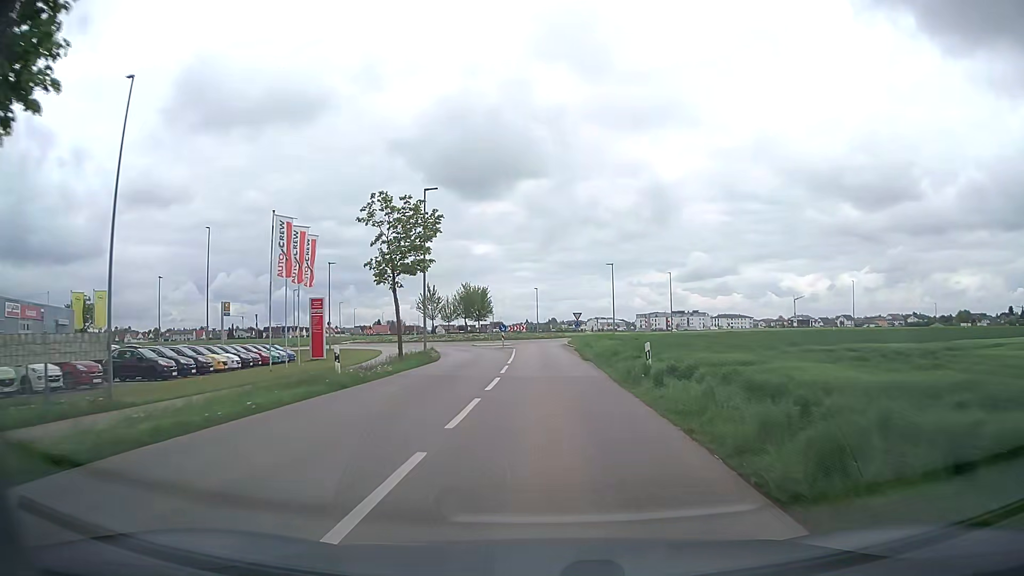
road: tertiary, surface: asphalt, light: Day
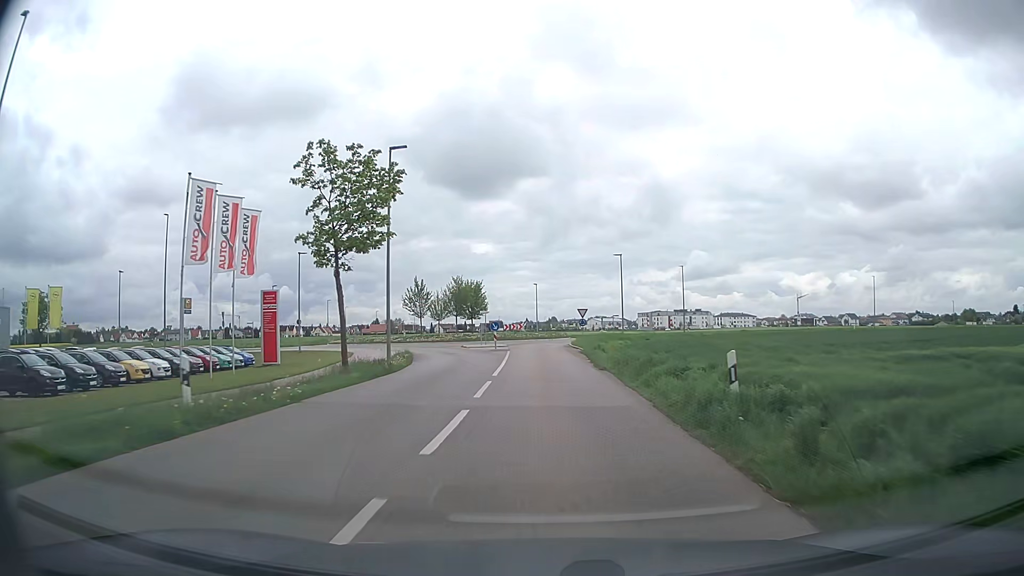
(0.0, +8.0) m; 0°
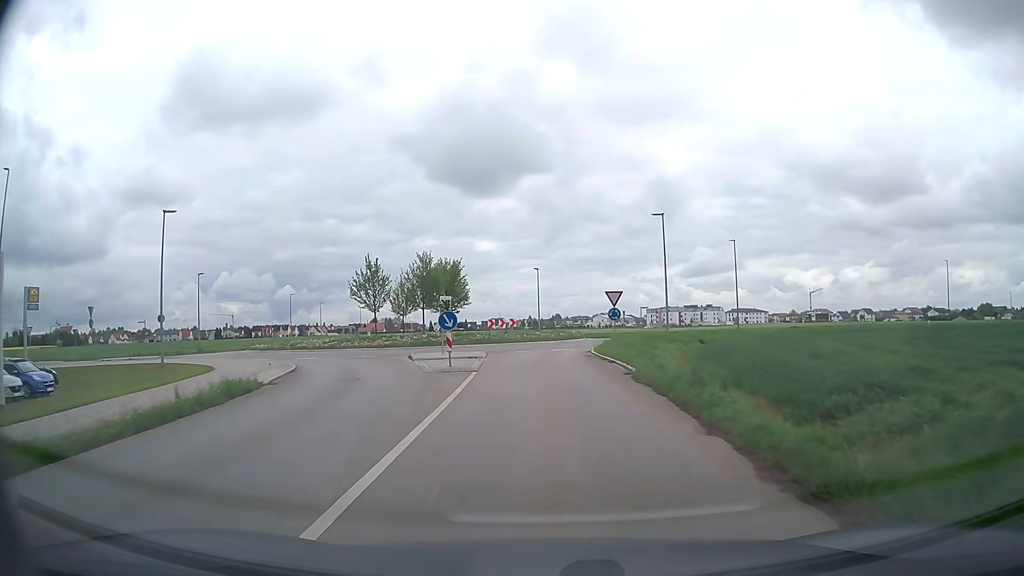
(-0.1, +21.6) m; -1°
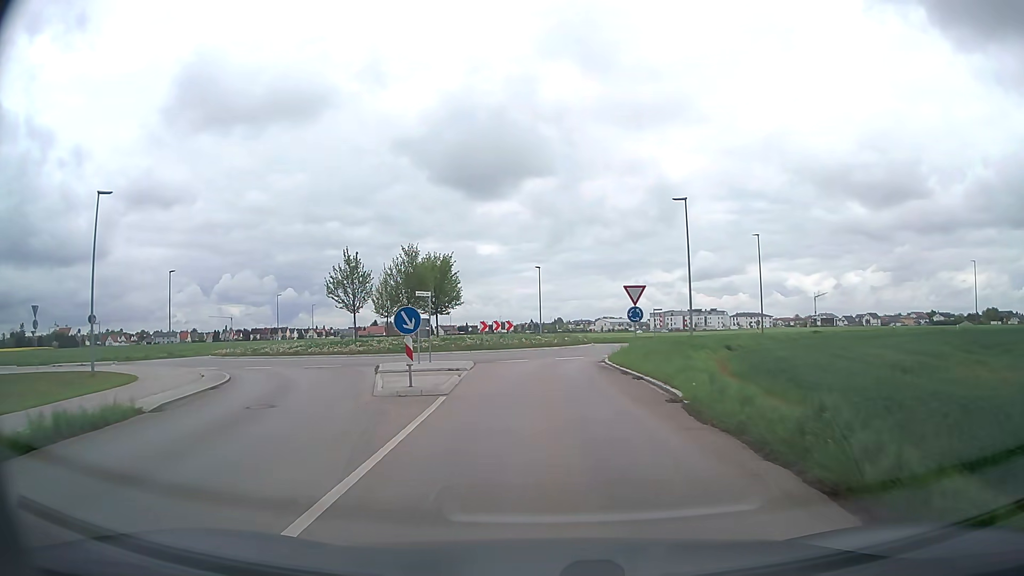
(0.0, +6.4) m; 0°
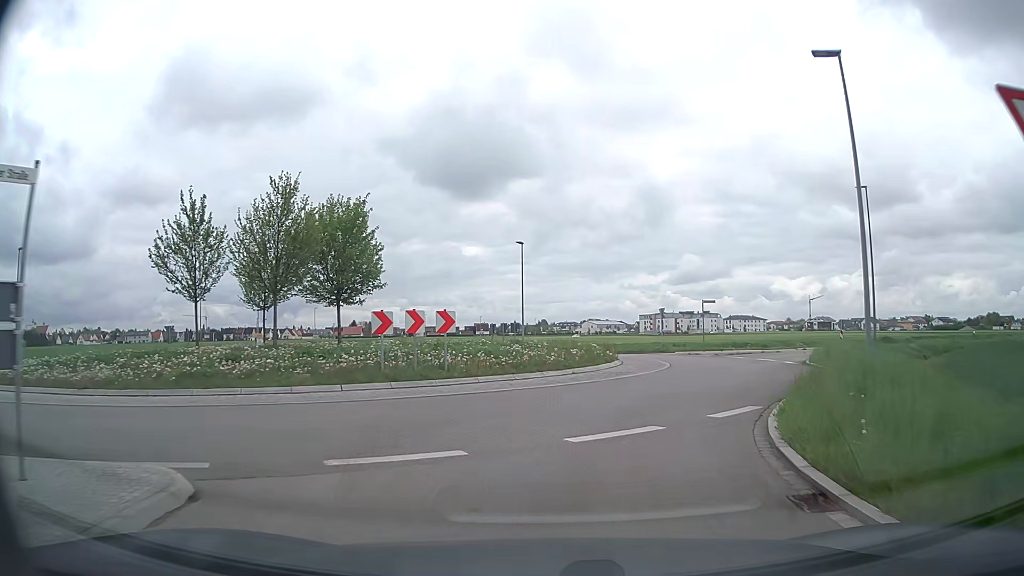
(-0.1, +21.1) m; +1°
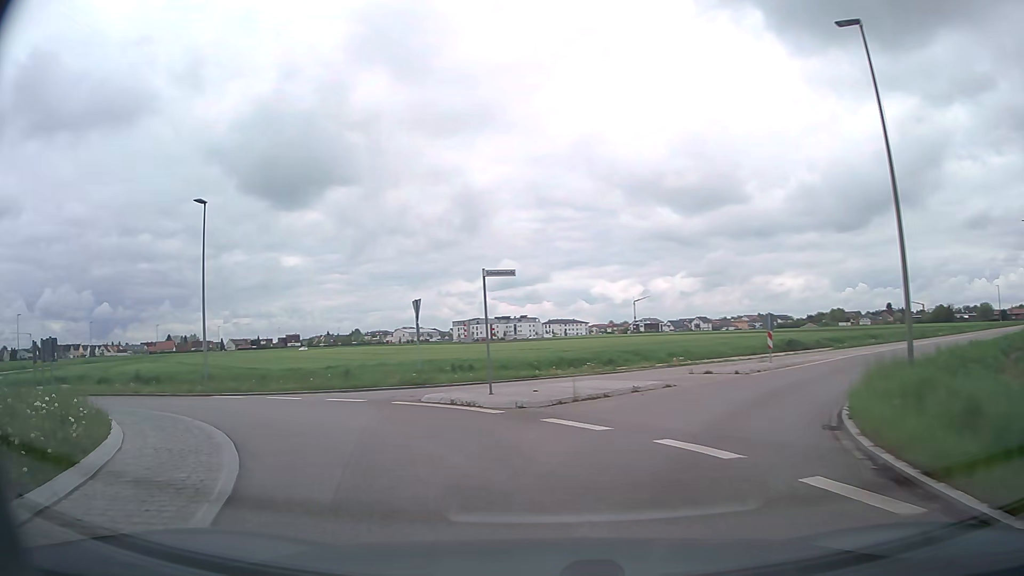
(+5.3, +20.4) m; +17°
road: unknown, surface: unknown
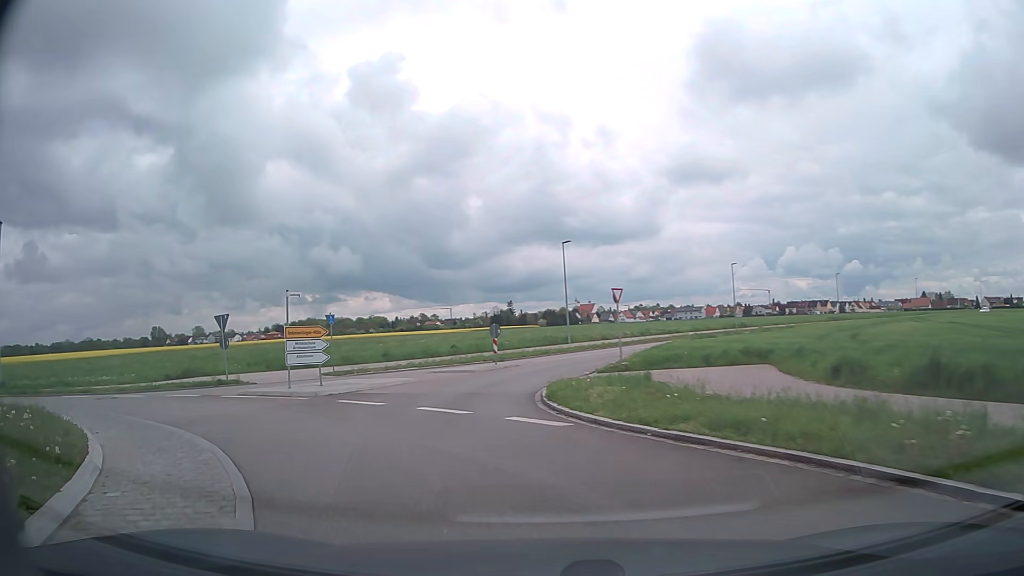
(-10.6, +16.6) m; -65°
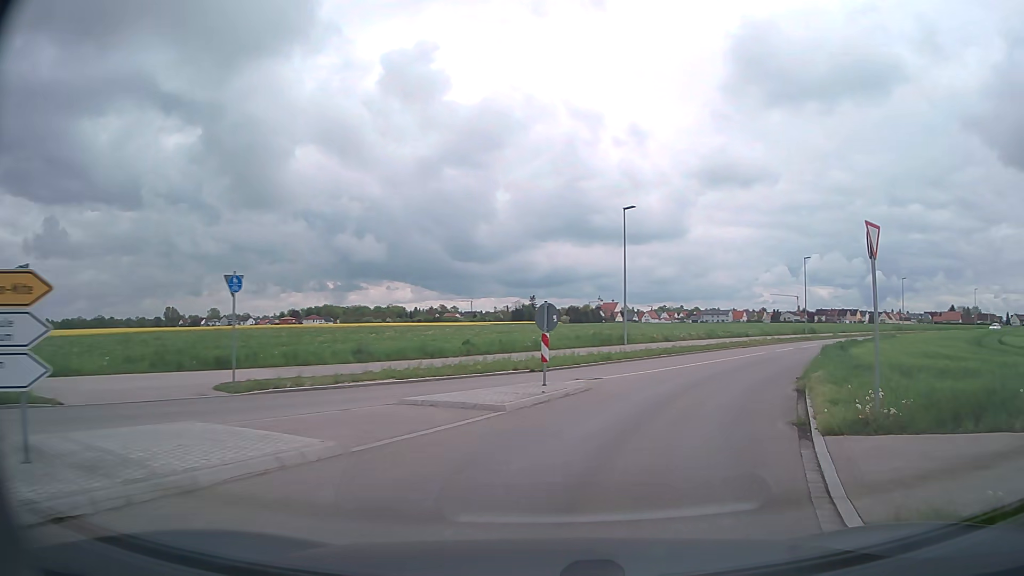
(-2.0, +14.4) m; -4°
(+1, +10) (+5, +19) (+10, +28) (+15, +36) (+21, +44) (+28, +52) (+35, +59) (+42, +66) (+49, +73) (+57, +79) m
